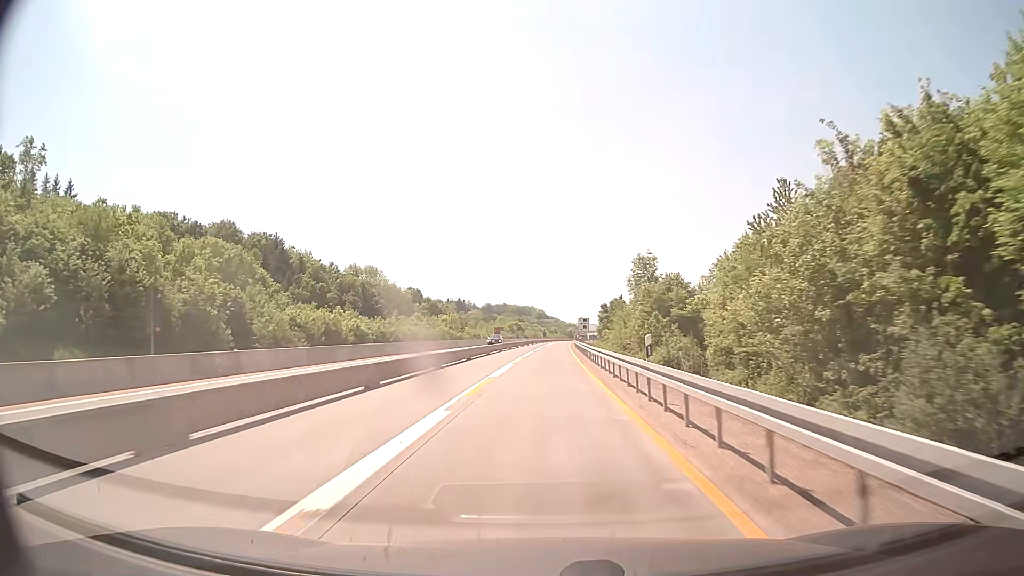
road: motorway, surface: concrete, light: Day
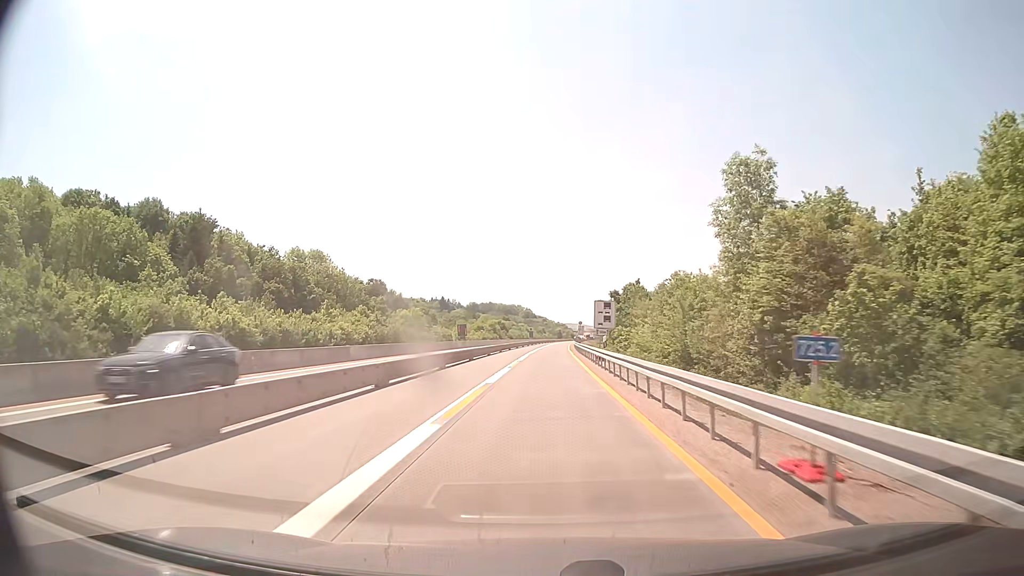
(+0.3, +39.3) m; +1°
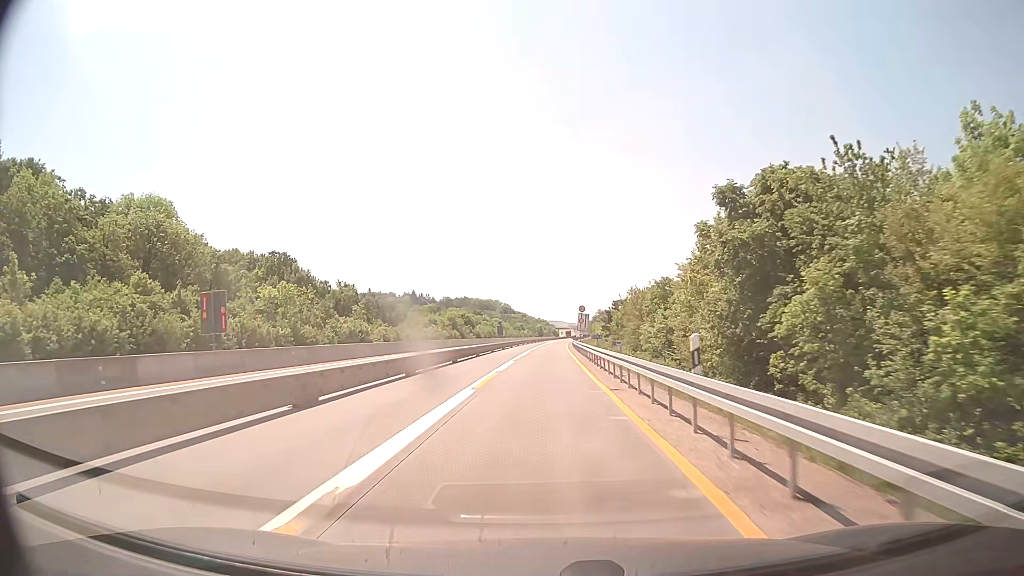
(+1.0, +65.4) m; +2°
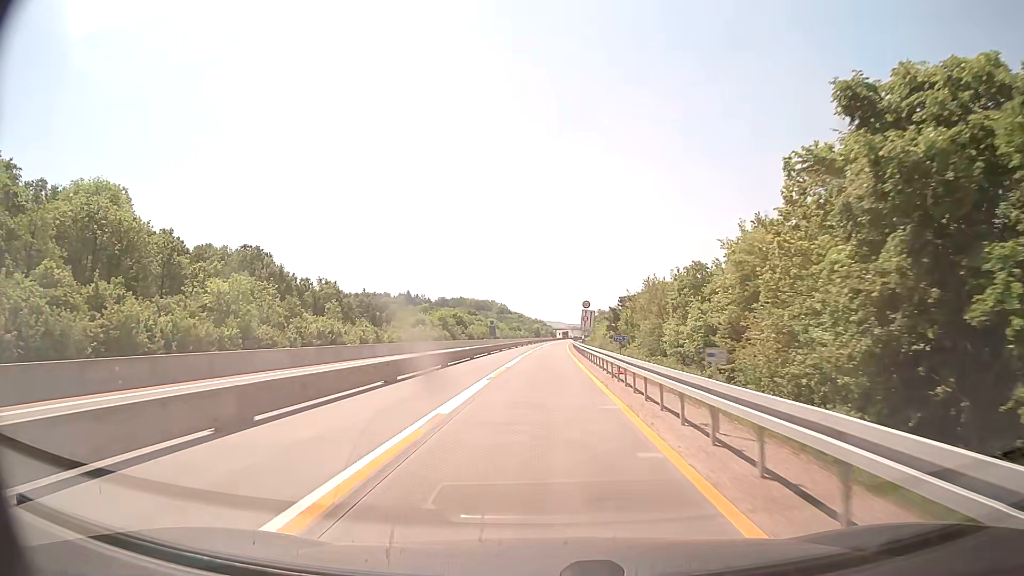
(+0.1, +13.1) m; 0°
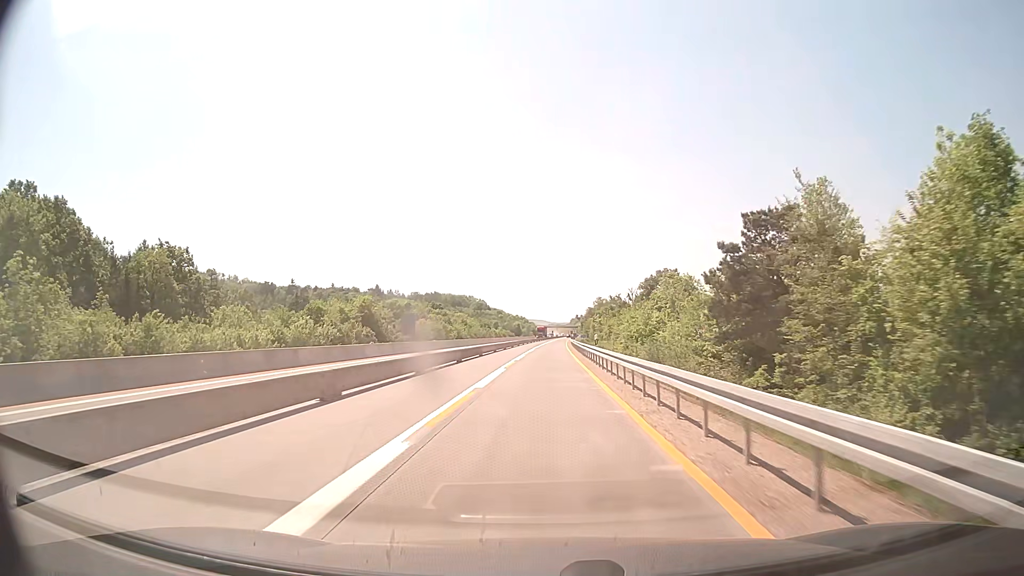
(+0.7, +65.4) m; +1°
(0, +10) (0, +20) (0, +30) (0, +40) (0, +50) (+1, +60) (+1, +70) (+1, +80) (+1, +90) (+2, +100) m
